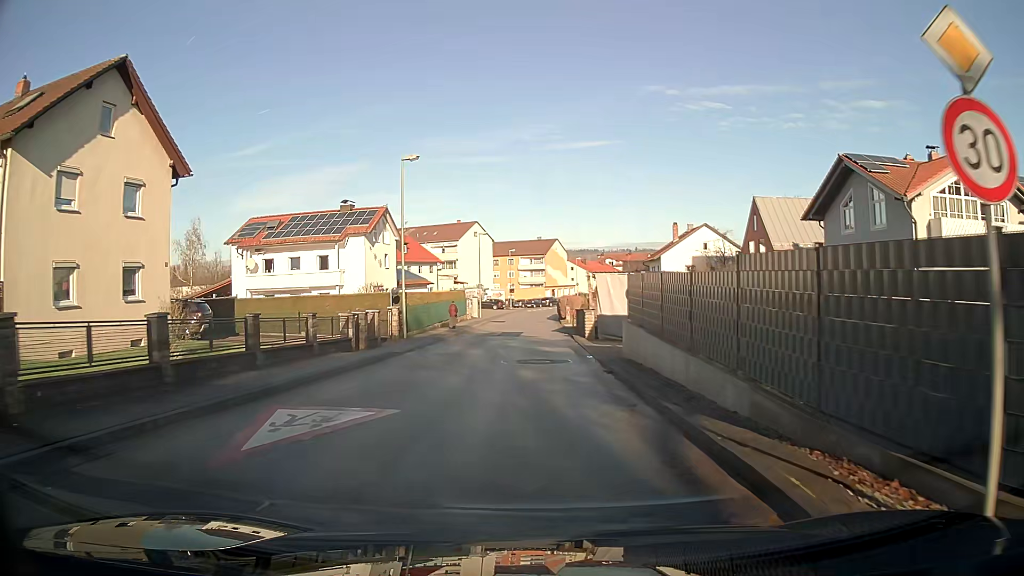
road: unclassified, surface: asphalt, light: Day
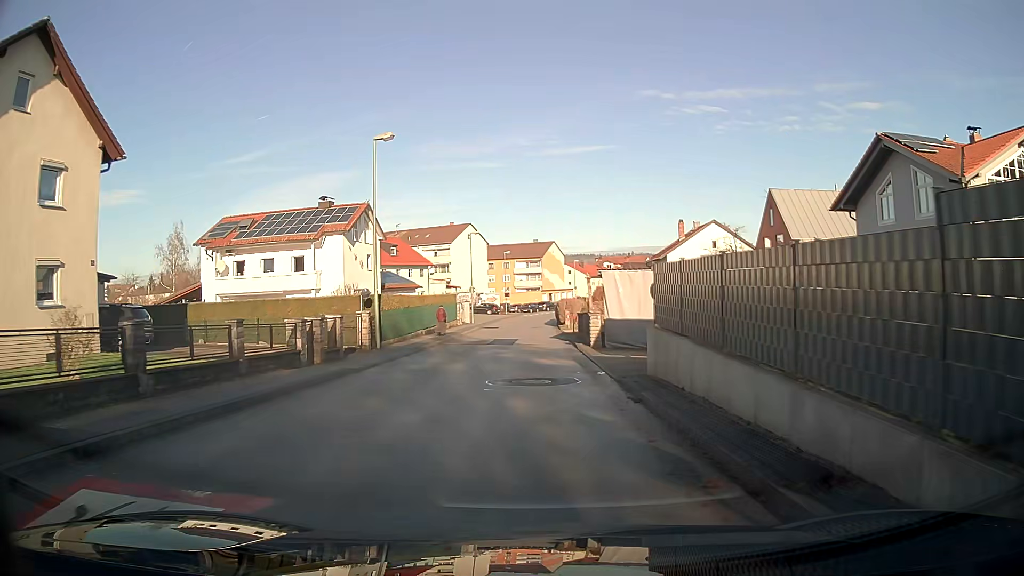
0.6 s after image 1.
(0.0, +4.6) m; 0°
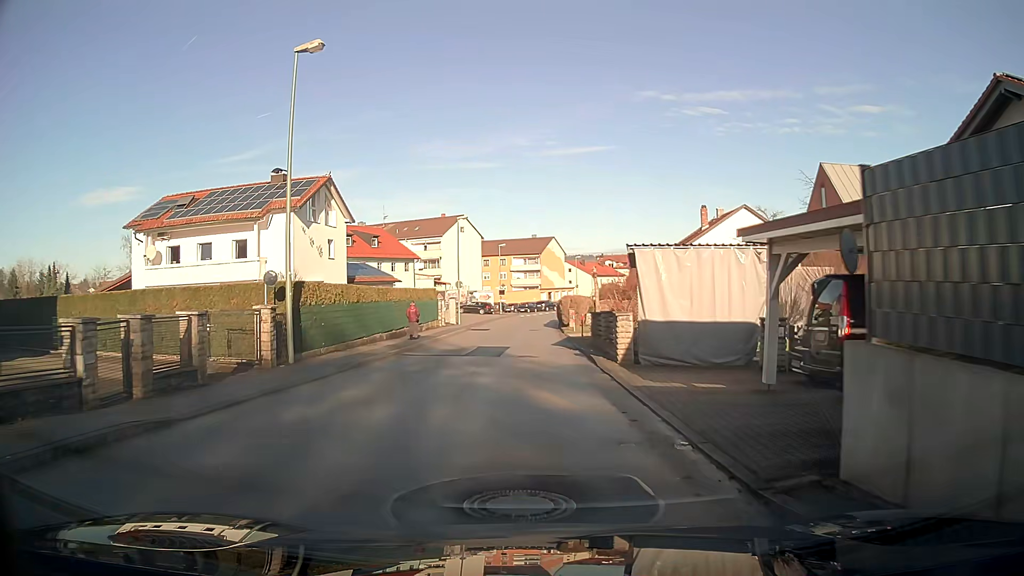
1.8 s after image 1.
(0.0, +9.2) m; 0°
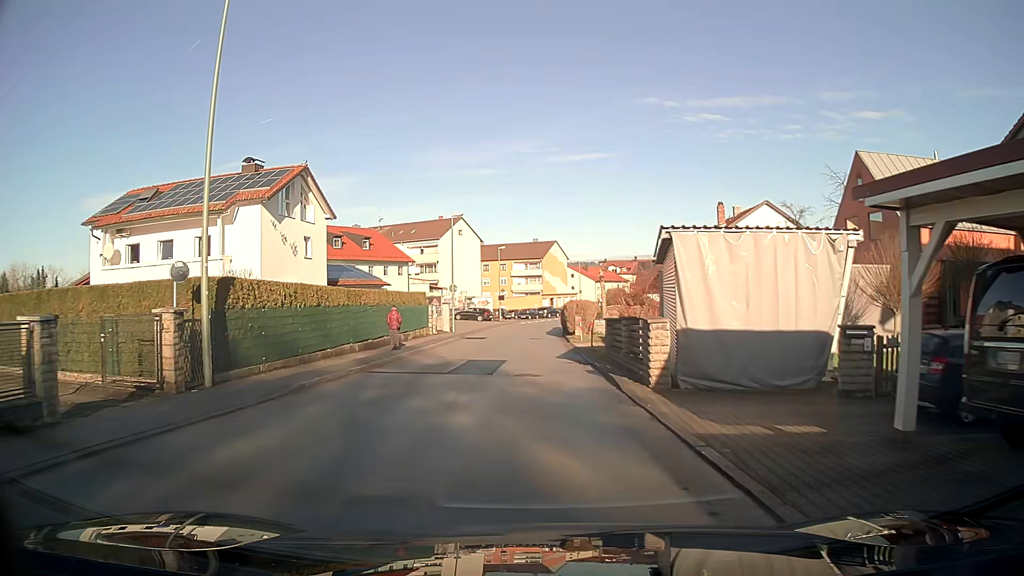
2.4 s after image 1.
(0.0, +4.6) m; 0°
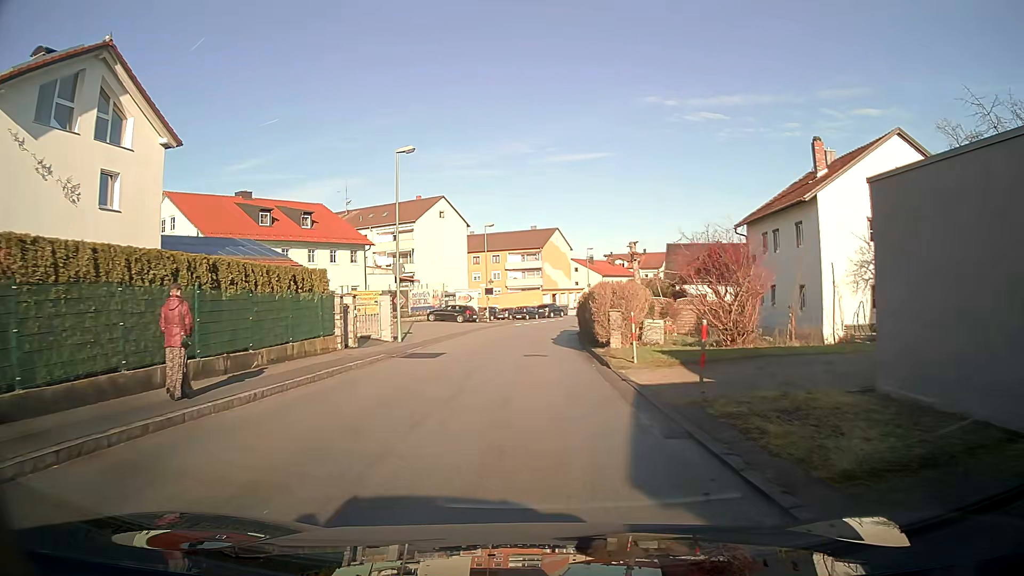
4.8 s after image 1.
(0.0, +18.5) m; 0°
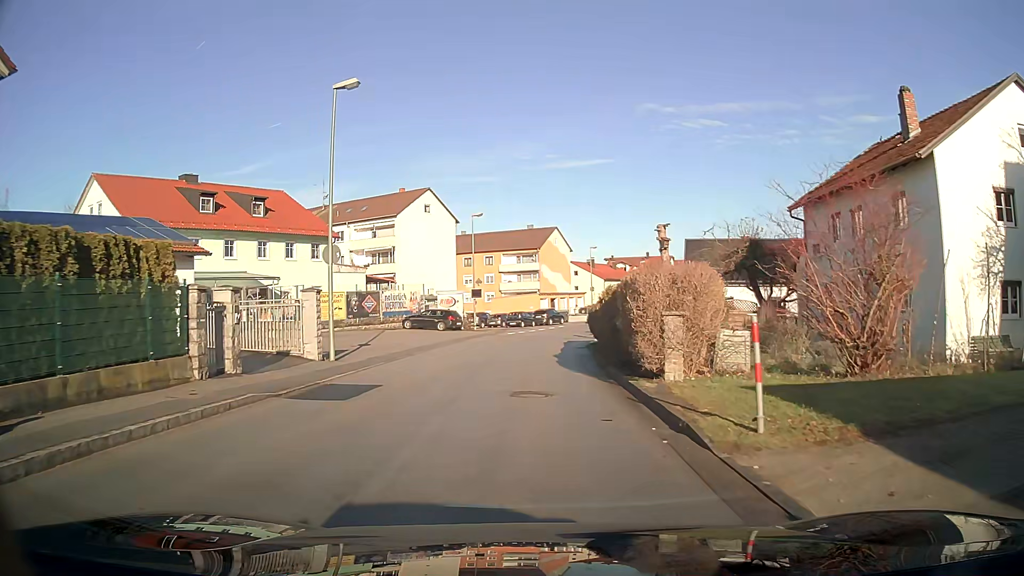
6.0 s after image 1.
(0.0, +9.2) m; 0°
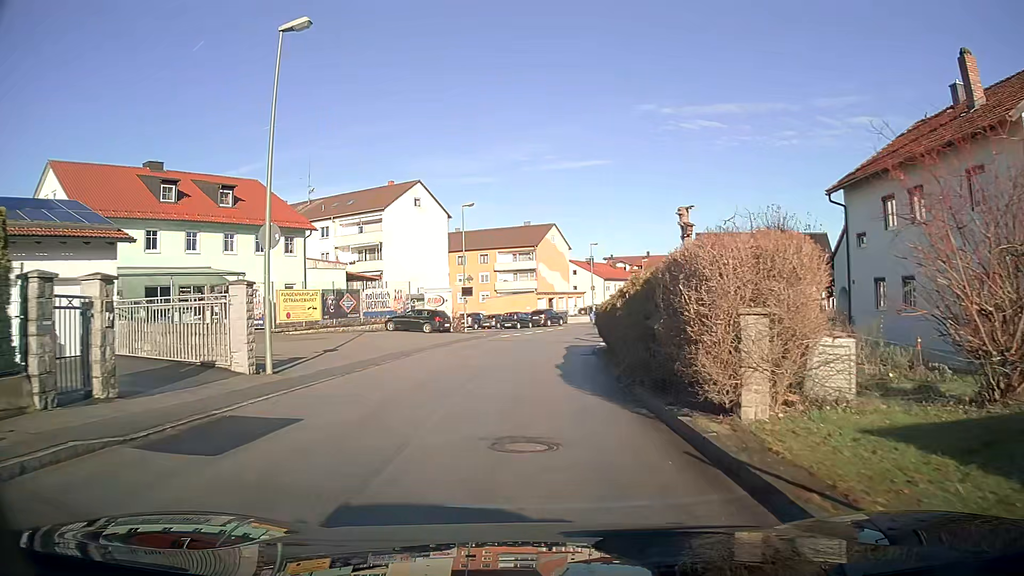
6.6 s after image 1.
(0.0, +4.6) m; 0°
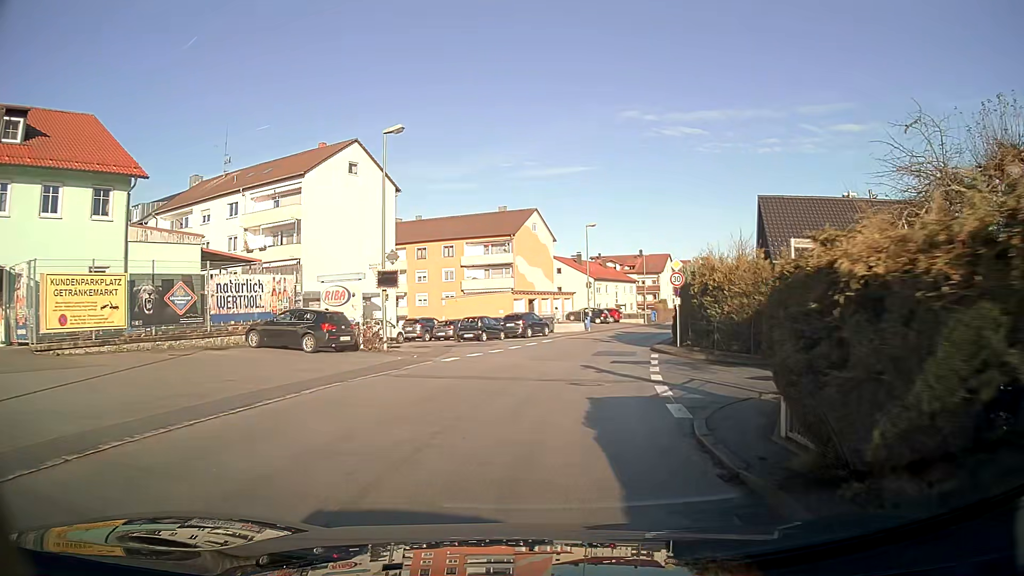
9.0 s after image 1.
(+0.3, +18.5) m; +3°
(0, +10) (+1, +20) (+3, +30) (+6, +39) (+8, +49) (+11, +59) (+15, +68) (+18, +78) (+21, +87) (+24, +97) m
